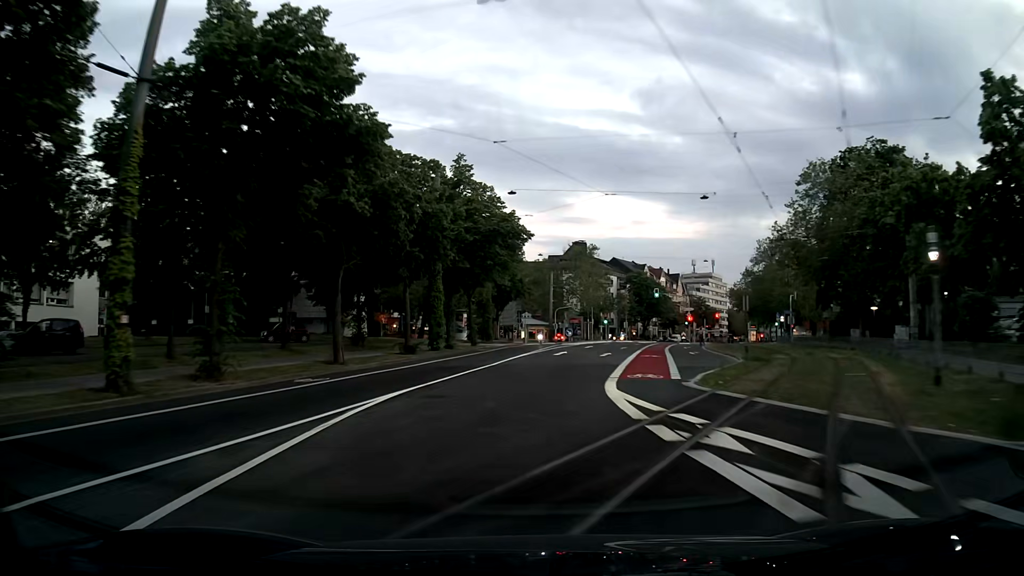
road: secondary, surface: asphalt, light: Sunrise
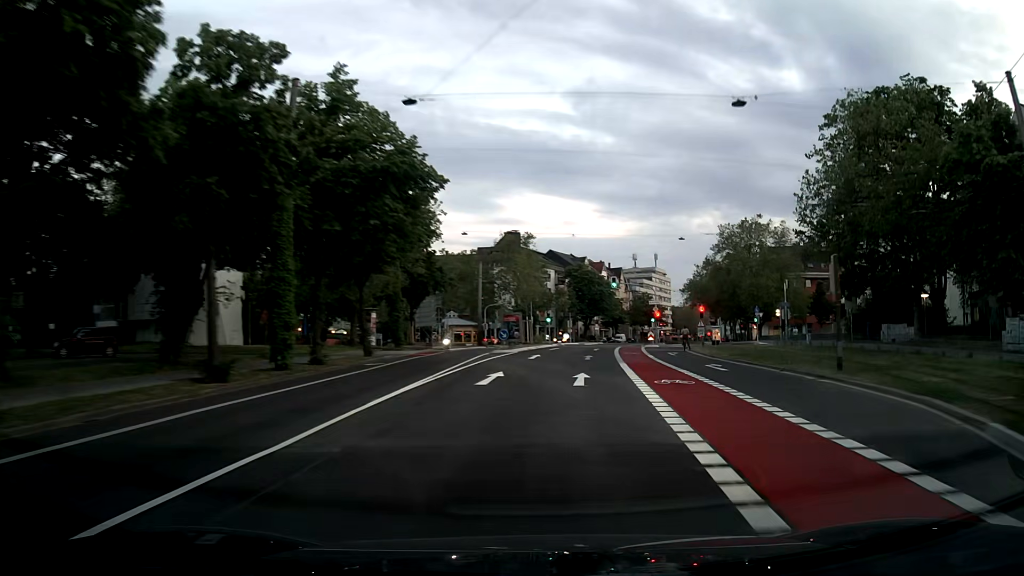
(+0.9, +17.4) m; +7°
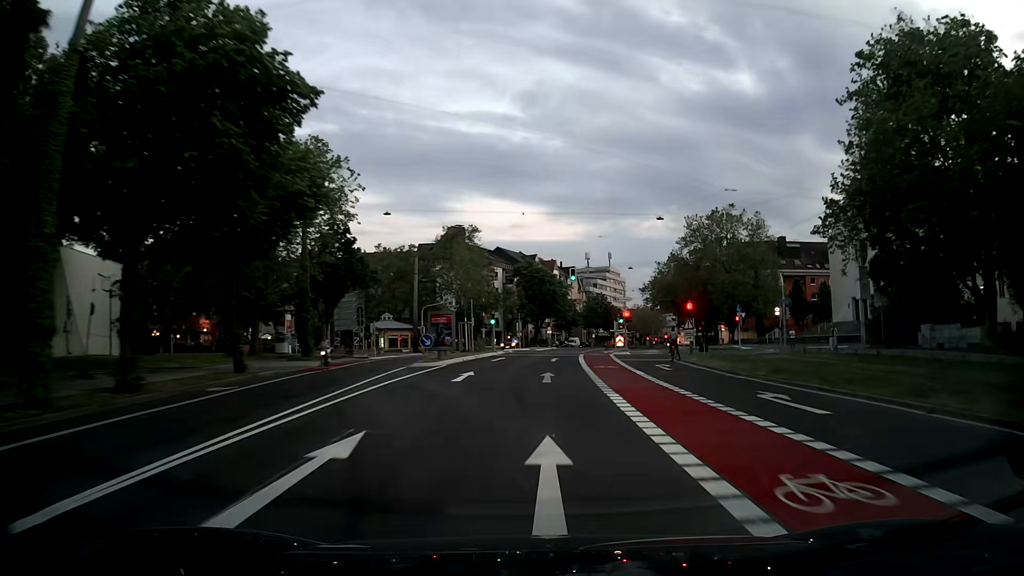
(+0.6, +11.7) m; +5°
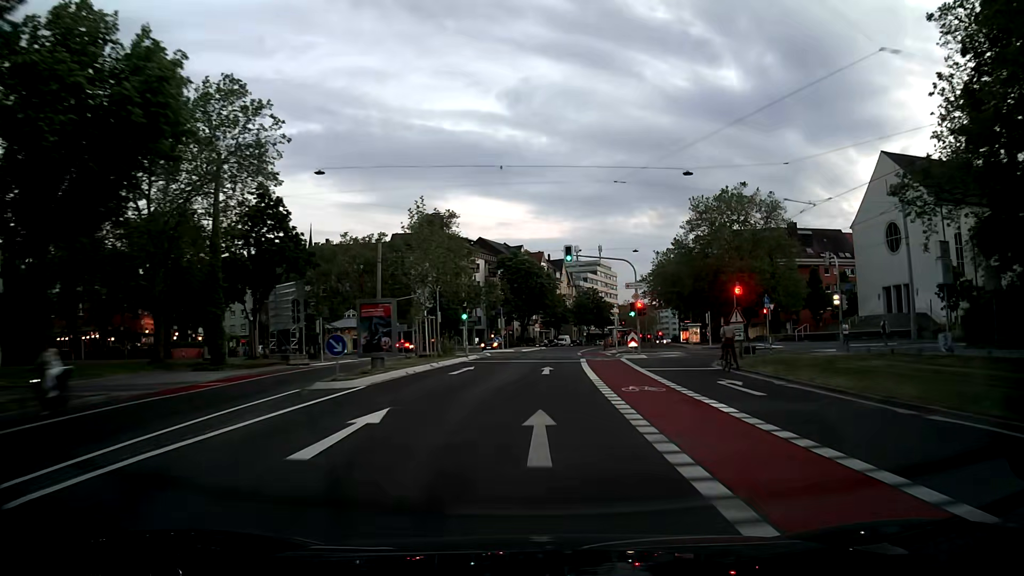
(+0.1, +12.2) m; 0°
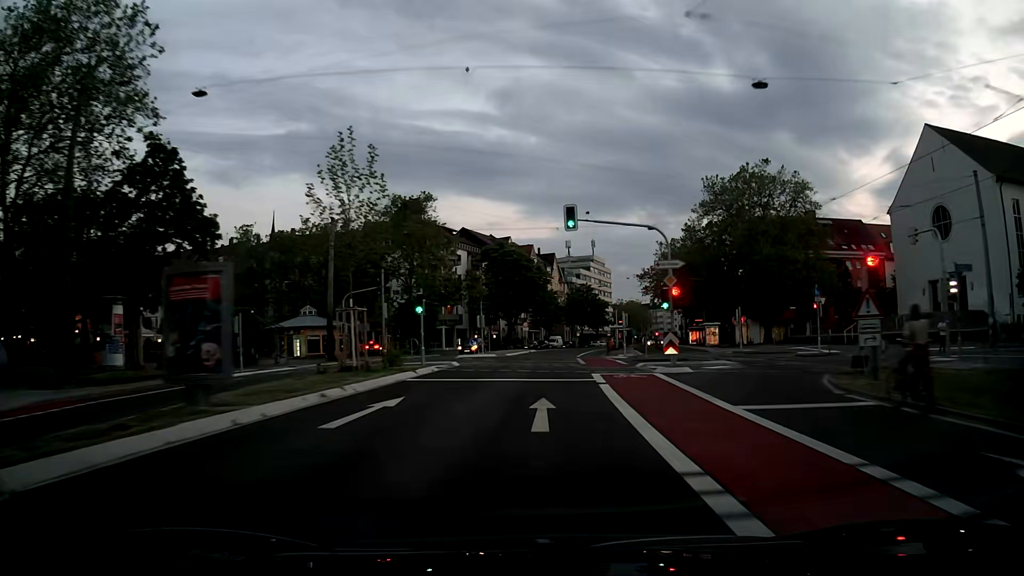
(+0.2, +12.6) m; +1°
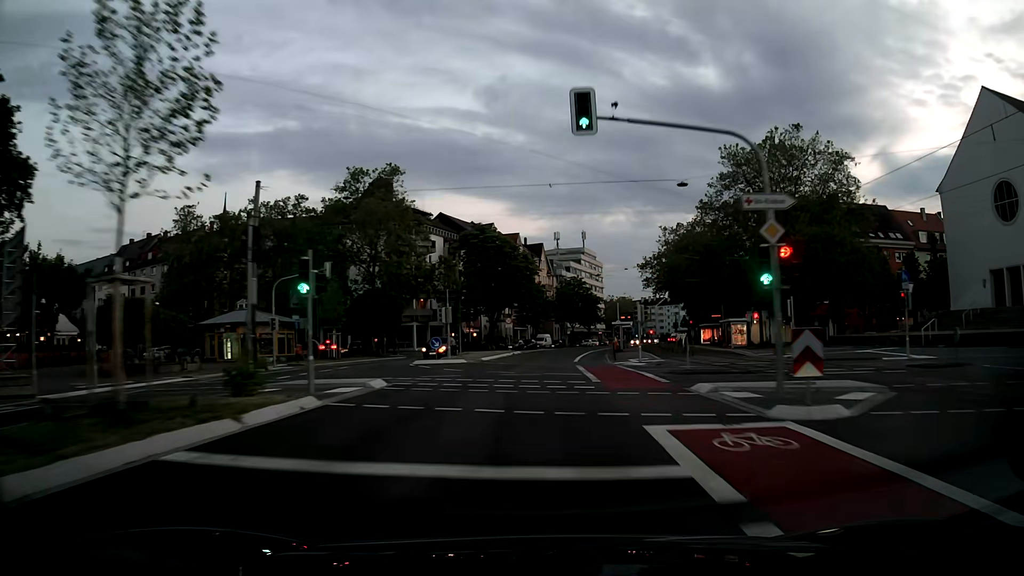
(+0.2, +13.0) m; +1°
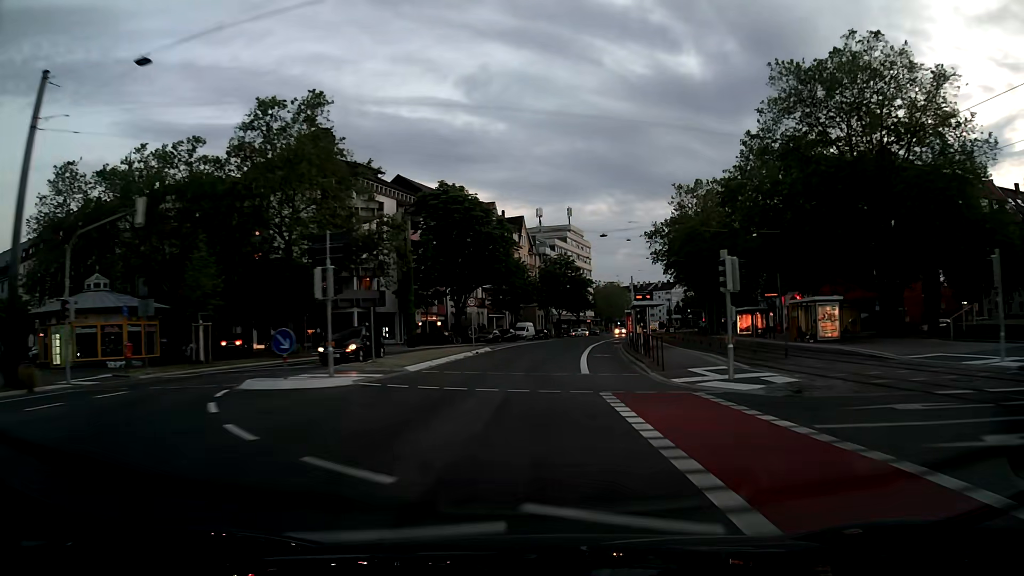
(+0.3, +20.1) m; +2°
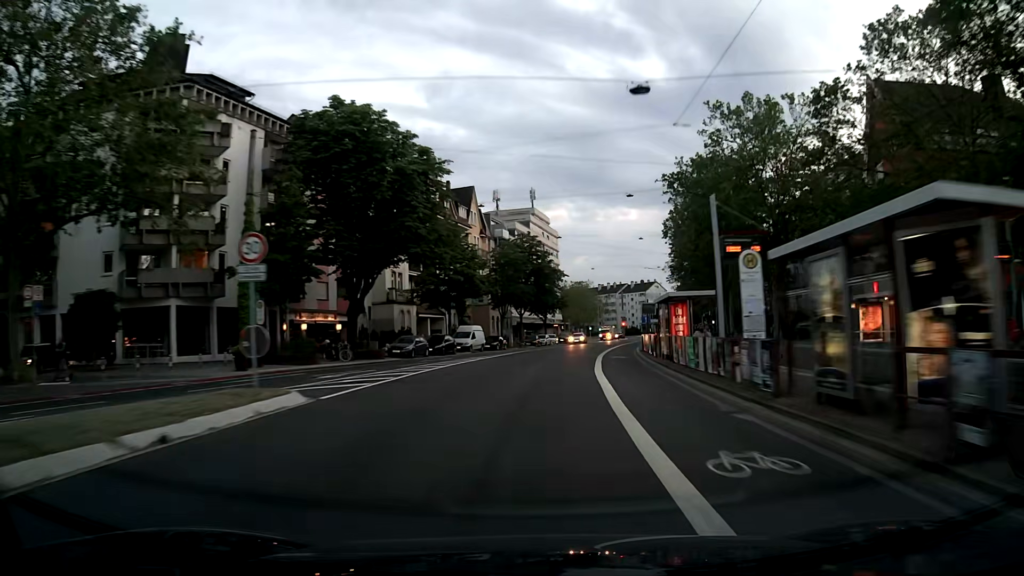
(+0.8, +28.1) m; +4°
(0, +10) (+1, +20) (+1, +30) (+3, +40) (+4, +50) (+6, +60) (+7, +69) (+9, +79) (+11, +89) (+13, +99) m
